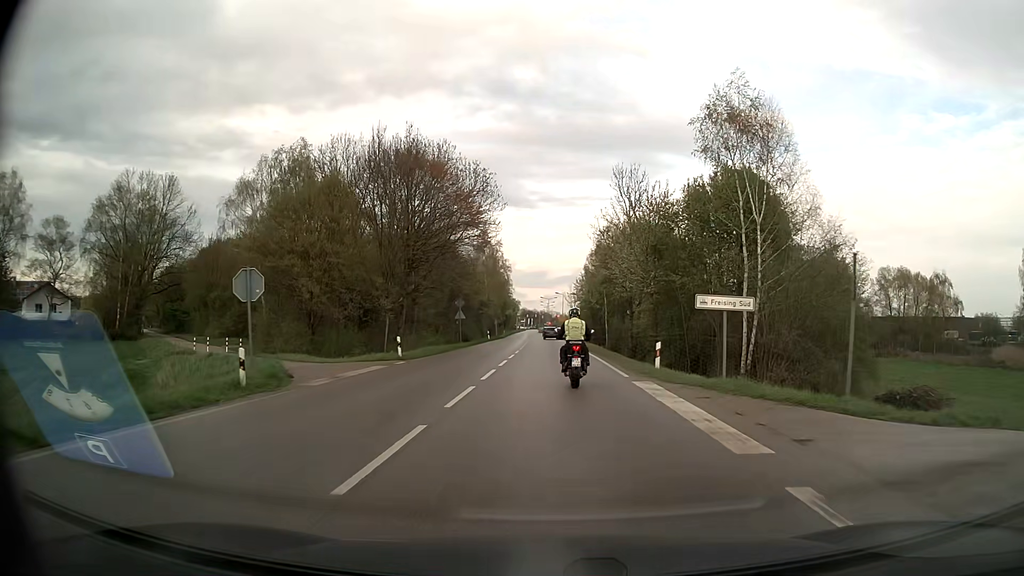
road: secondary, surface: asphalt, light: Day
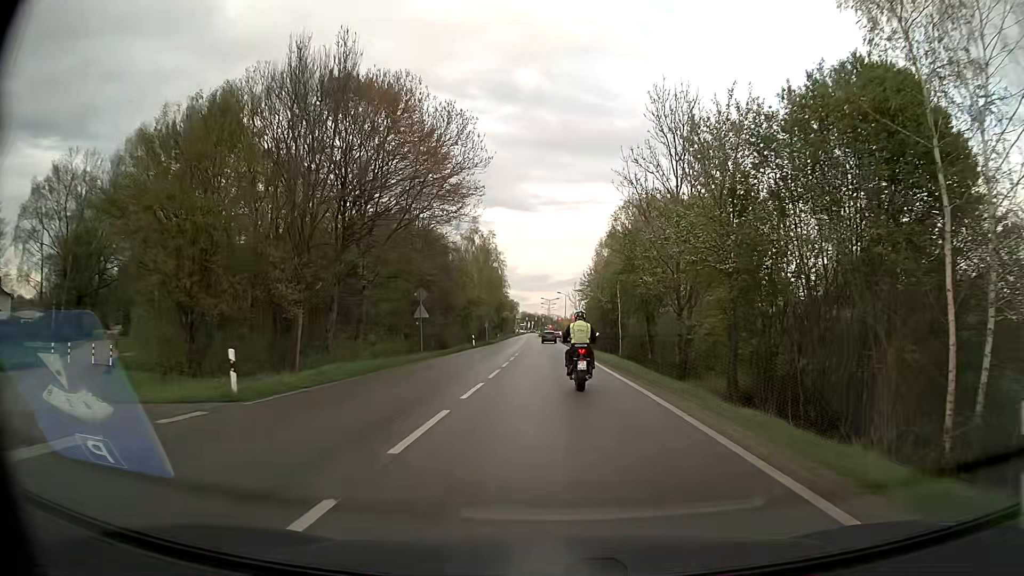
(0.0, +16.1) m; 0°
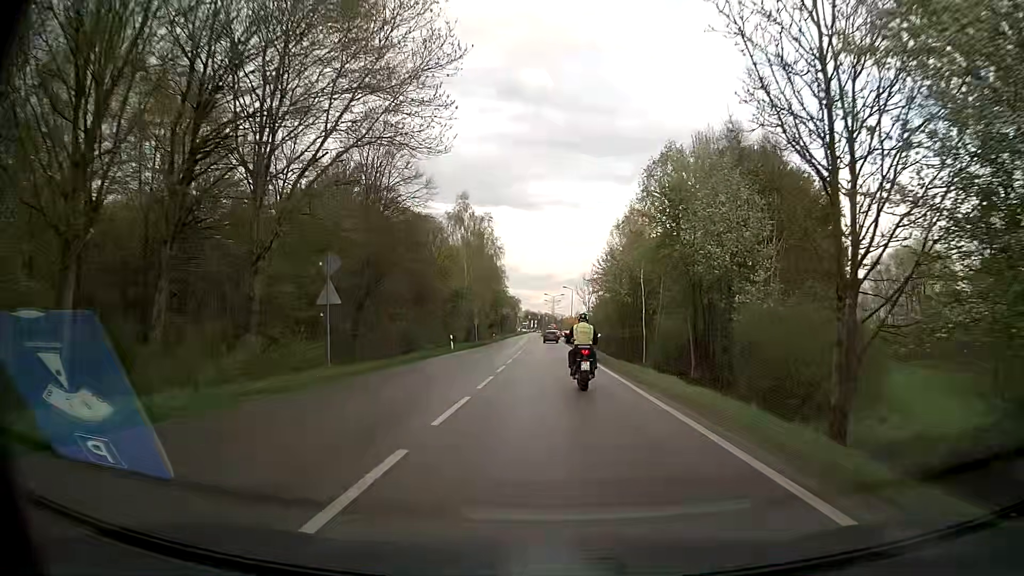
(-0.1, +15.8) m; 0°
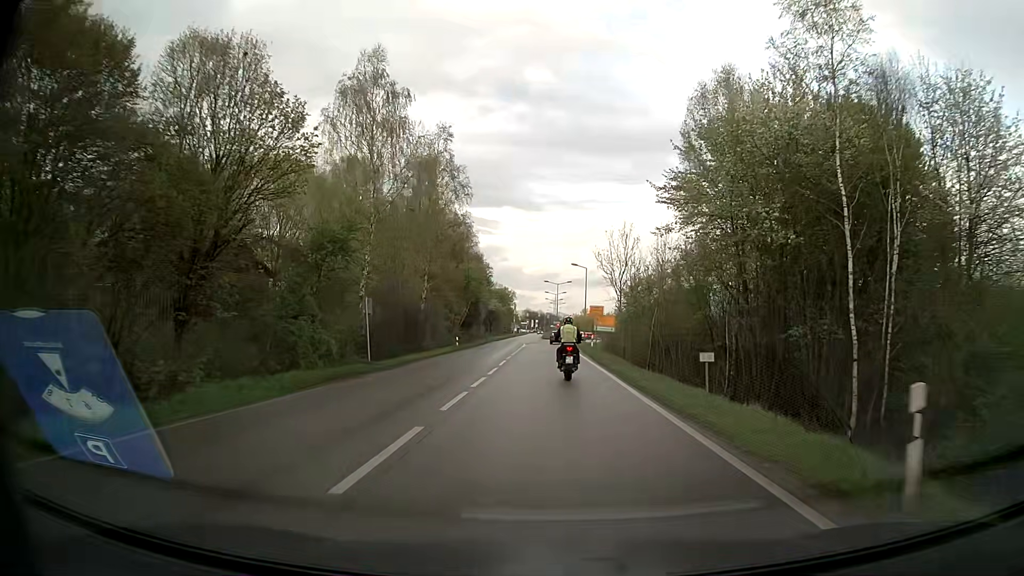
(0.0, +40.4) m; 0°
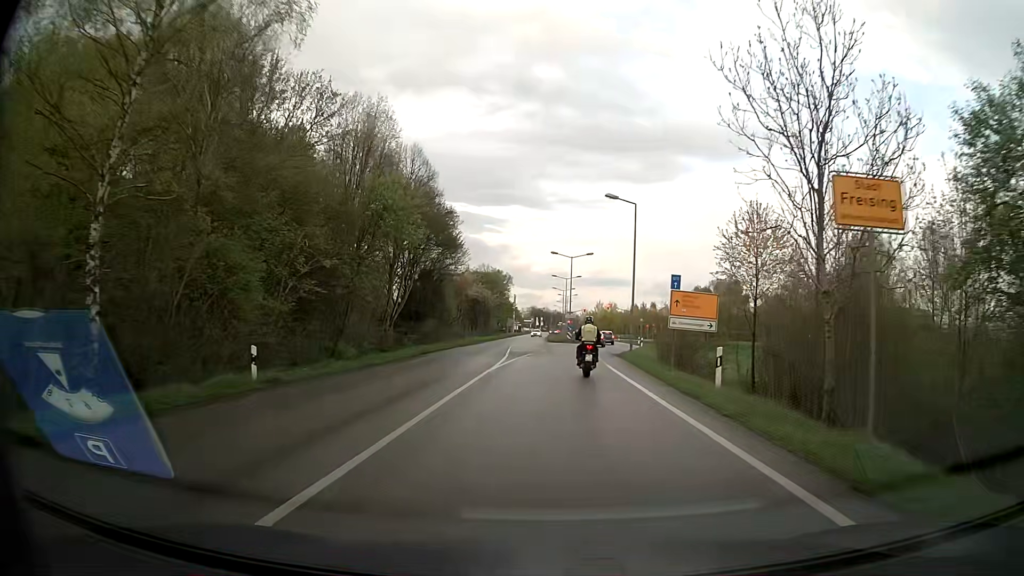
(0.0, +39.9) m; -1°
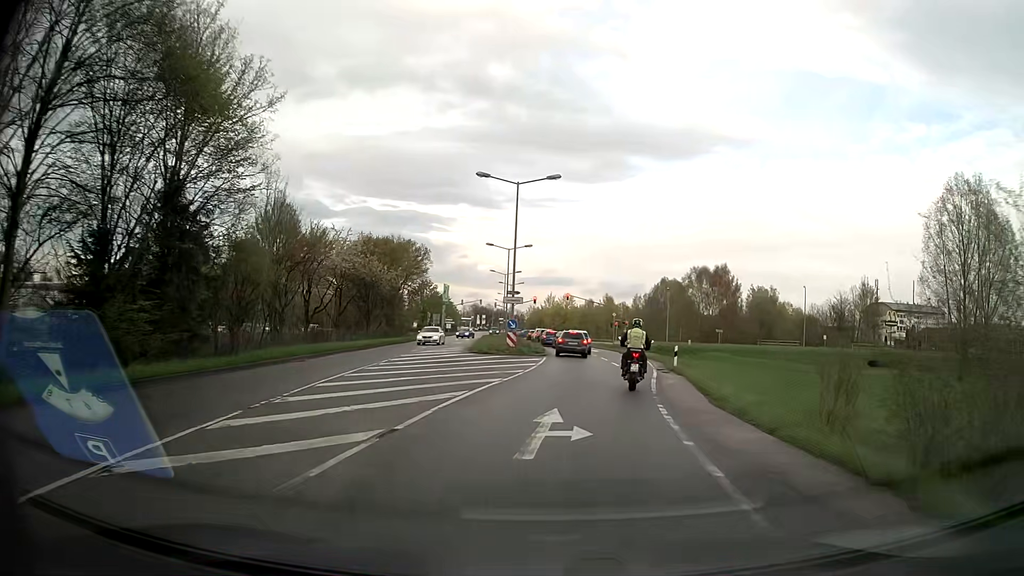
(+1.5, +36.8) m; +5°
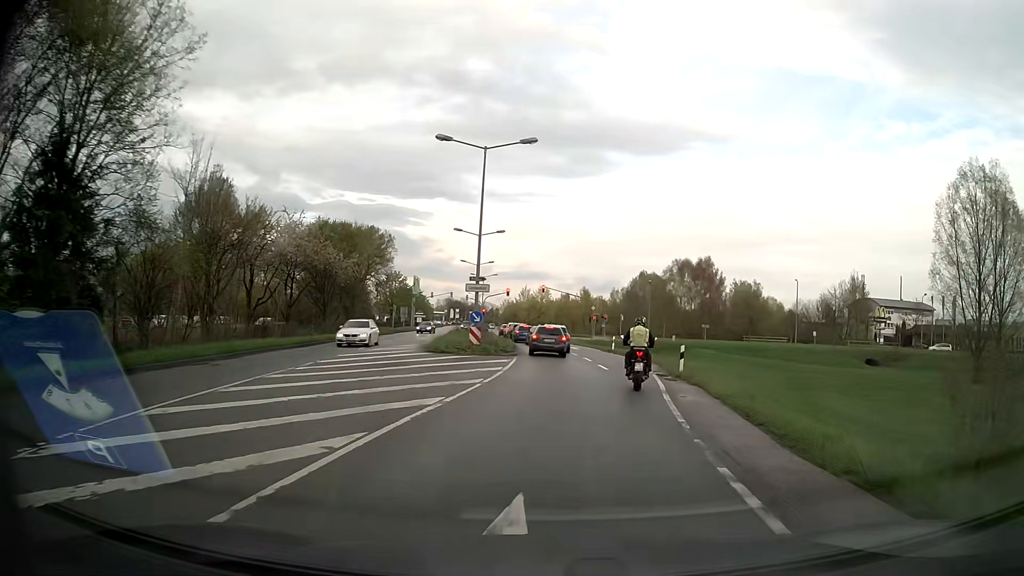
(+0.1, +6.3) m; +3°
